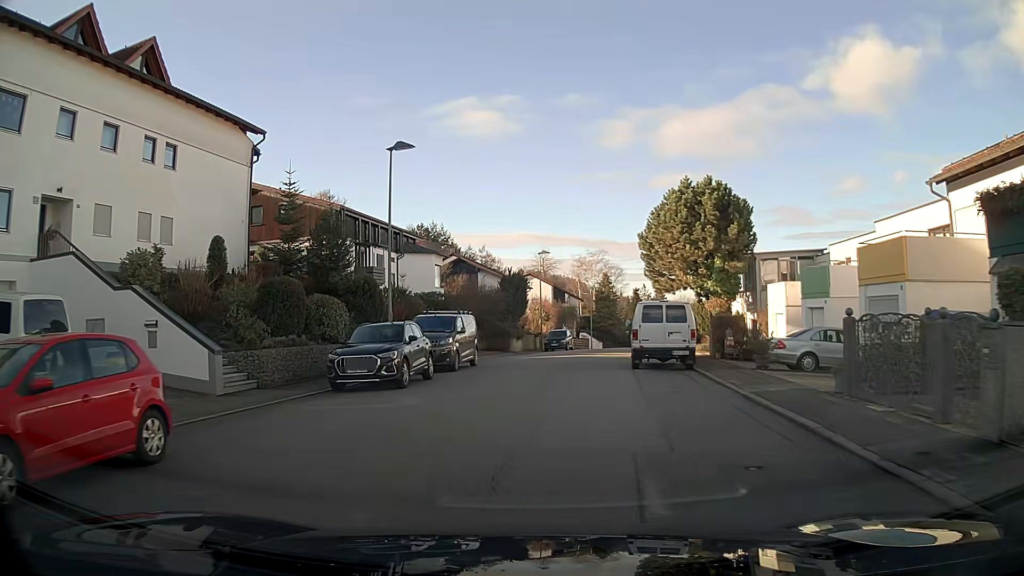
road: residential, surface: asphalt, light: Day
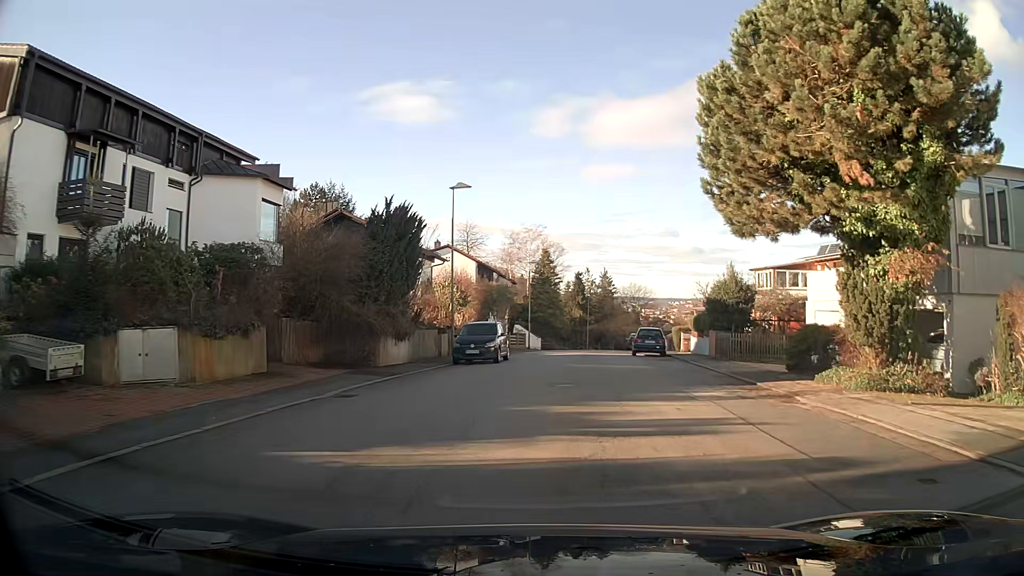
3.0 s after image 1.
(+1.1, +24.7) m; +7°
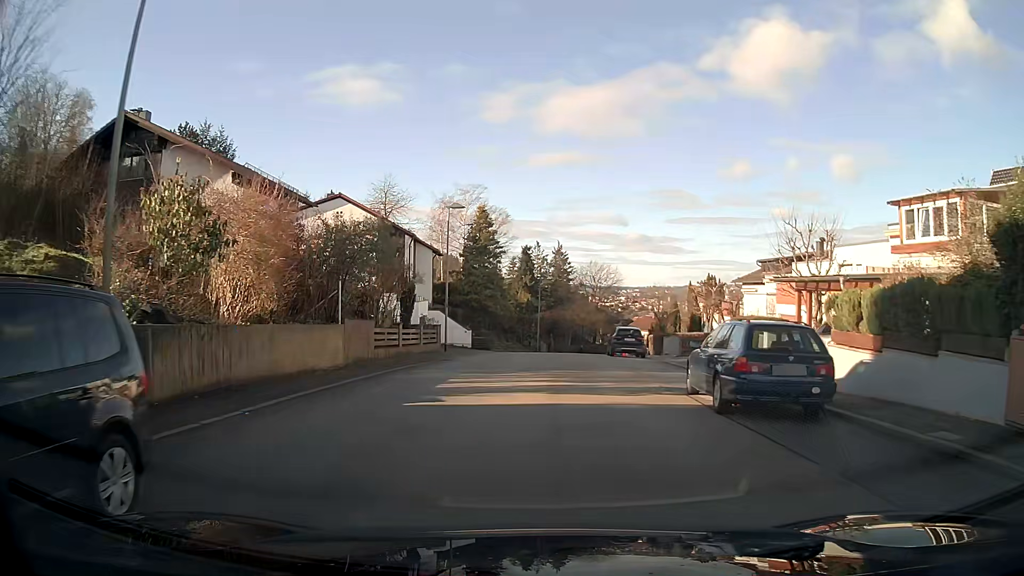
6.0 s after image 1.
(+1.1, +24.2) m; +4°
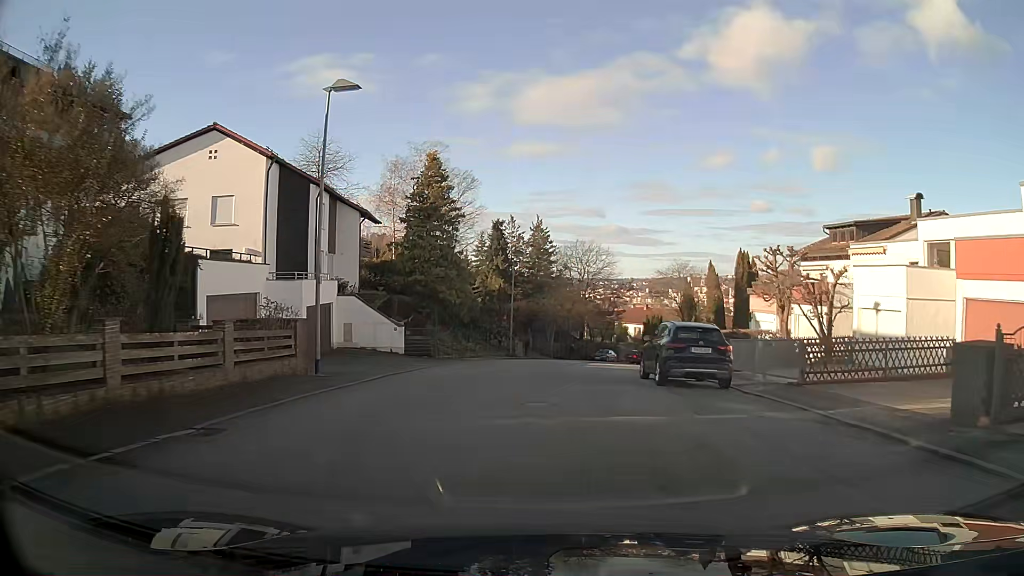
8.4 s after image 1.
(+0.4, +18.8) m; +2°
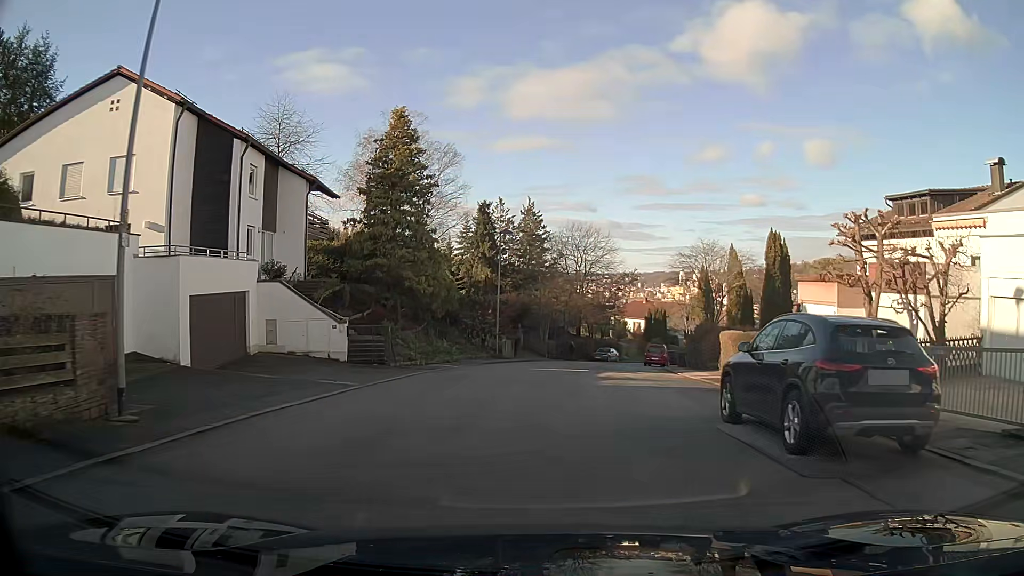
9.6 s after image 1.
(+0.1, +9.1) m; +1°
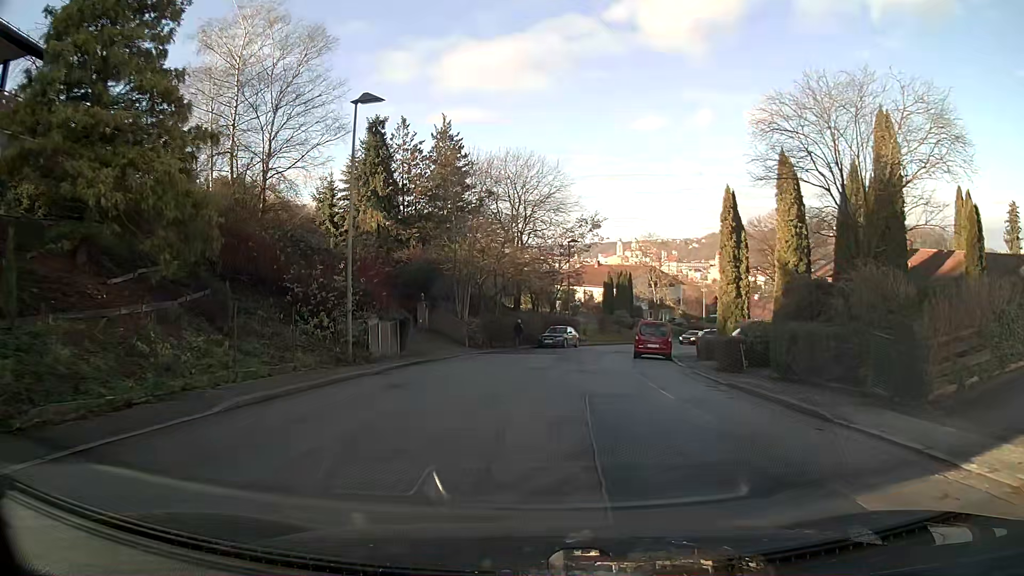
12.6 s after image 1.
(+1.2, +22.9) m; +6°
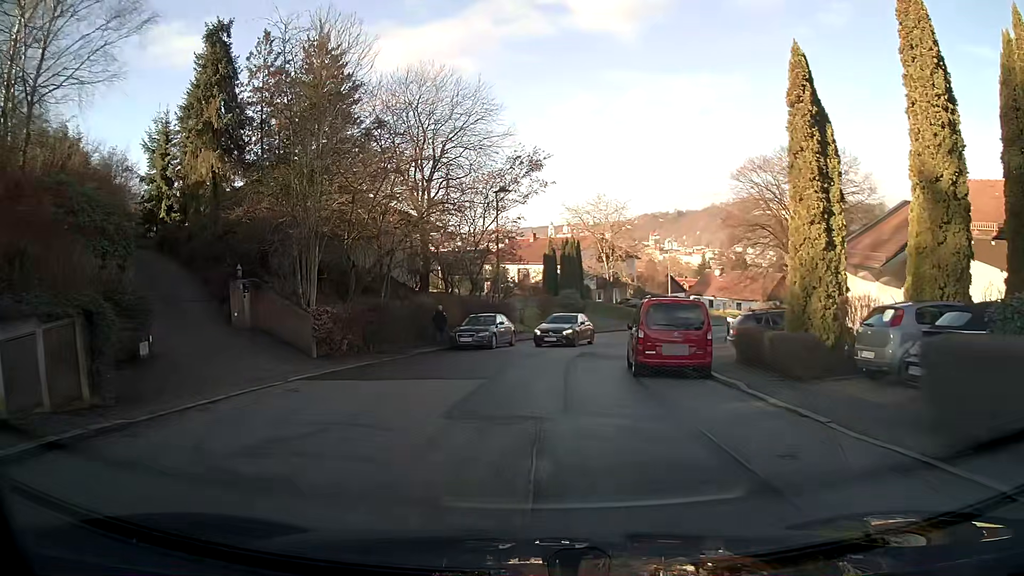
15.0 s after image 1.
(+0.8, +16.1) m; +6°
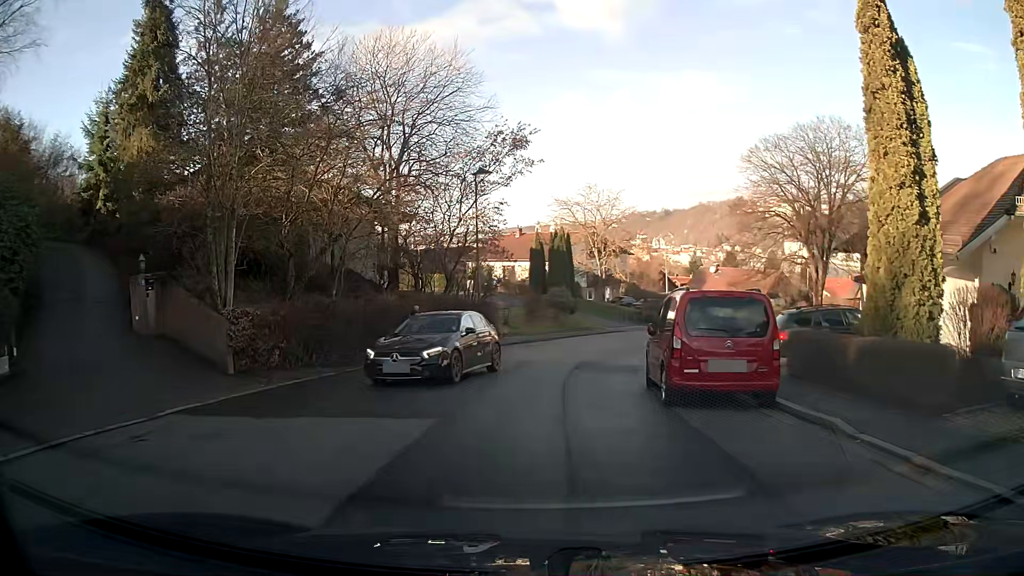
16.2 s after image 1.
(0.0, +4.9) m; 0°
(0, +10) (+1, +20) (+5, +29) (+9, +38) (+14, +47) (+19, +55) (+26, +63) (+33, +70) (+41, +77) (+49, +82) m
